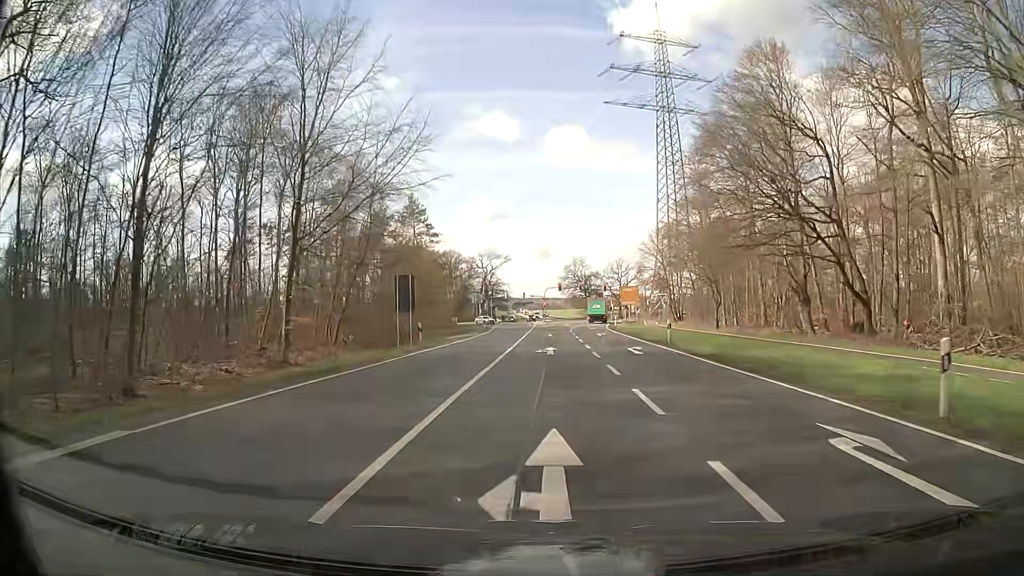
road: secondary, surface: asphalt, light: Day
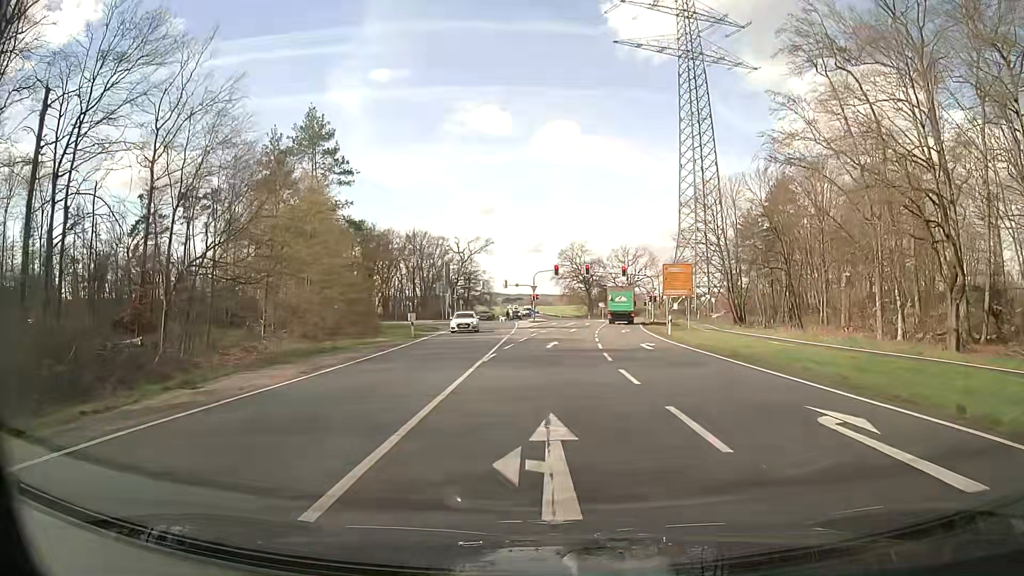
(+0.3, +38.4) m; +1°
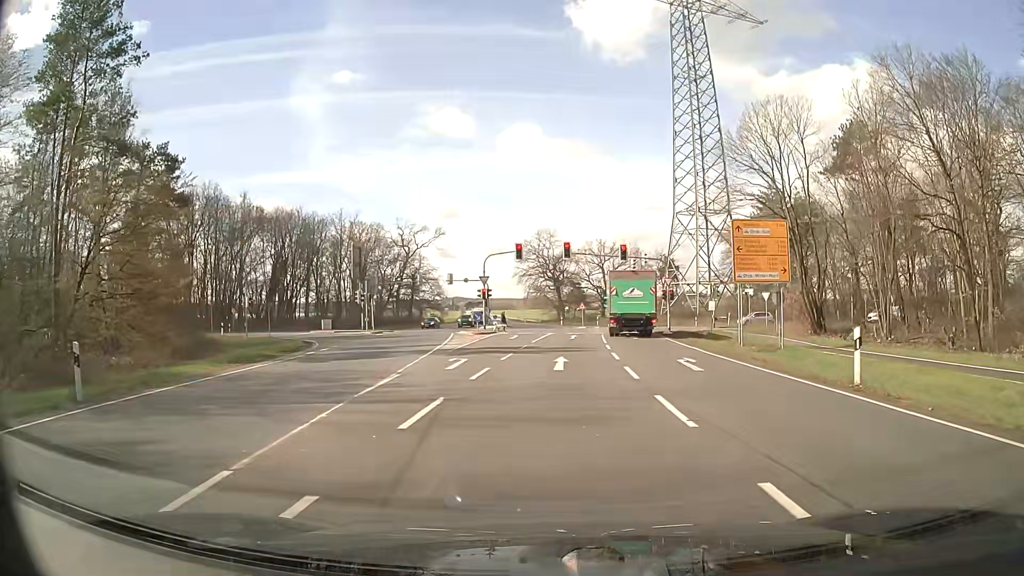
(+0.5, +27.9) m; +4°
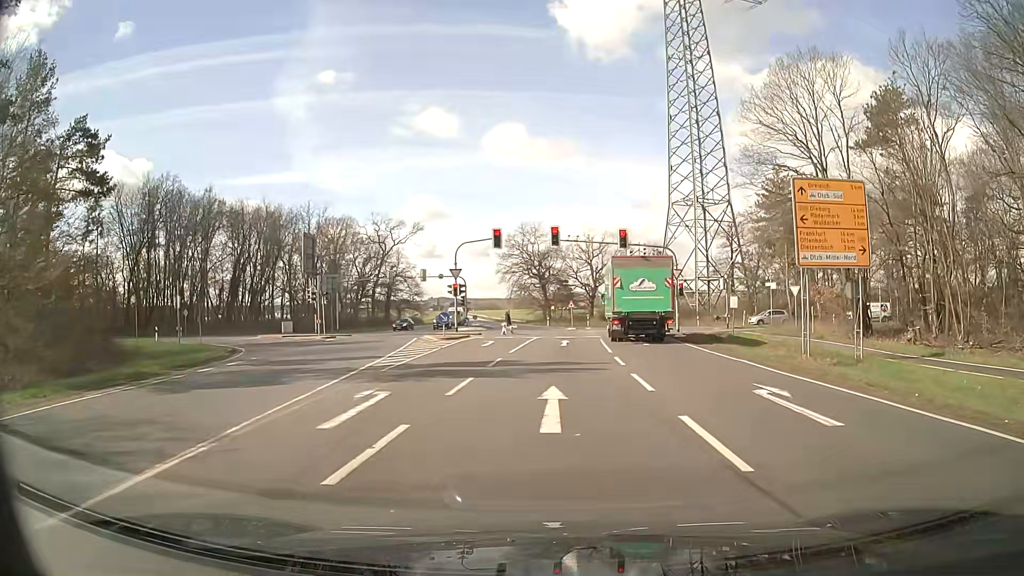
(0.0, +8.5) m; 0°
